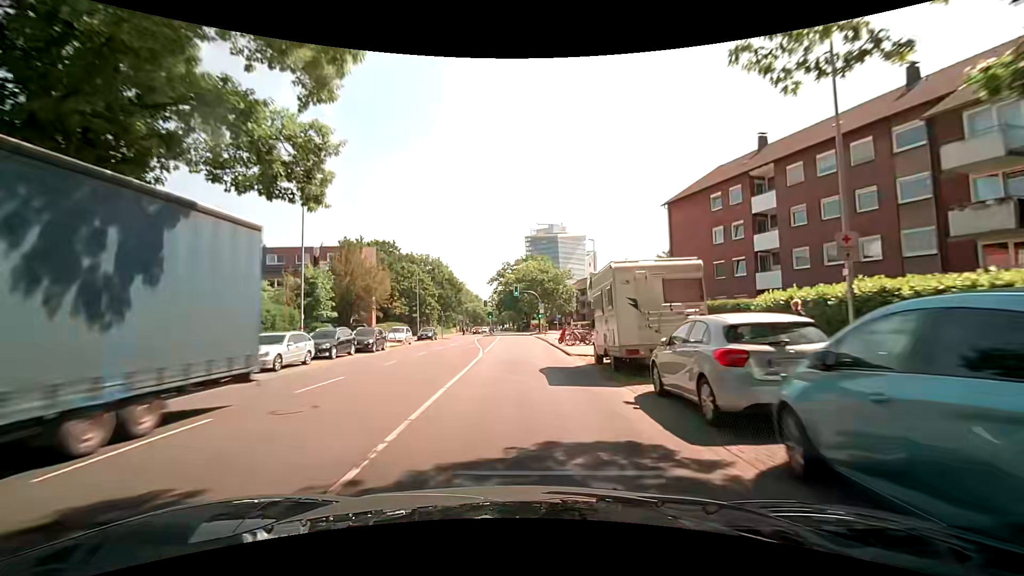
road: primary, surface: asphalt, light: Day
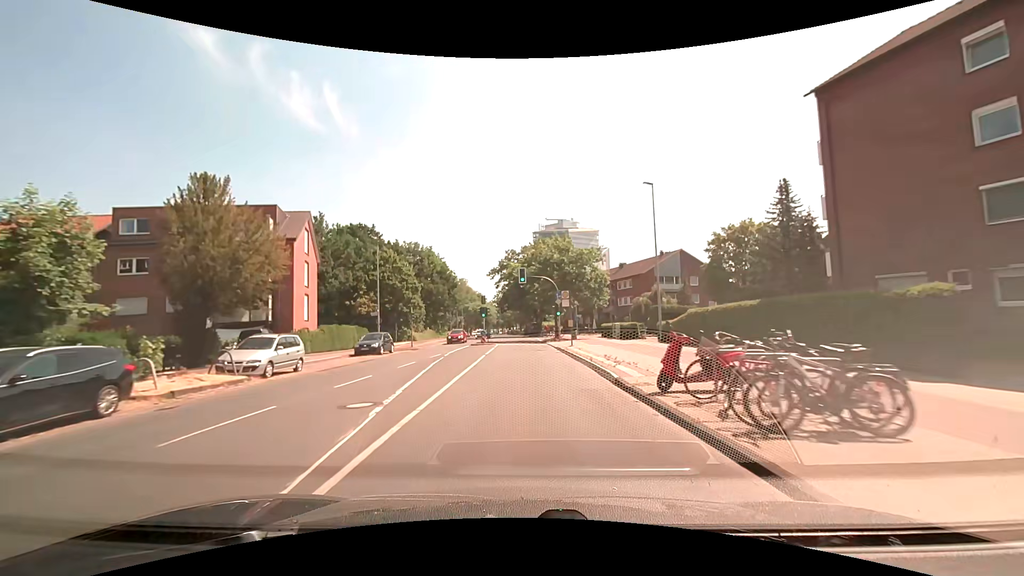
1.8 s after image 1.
(0.0, +22.5) m; 0°
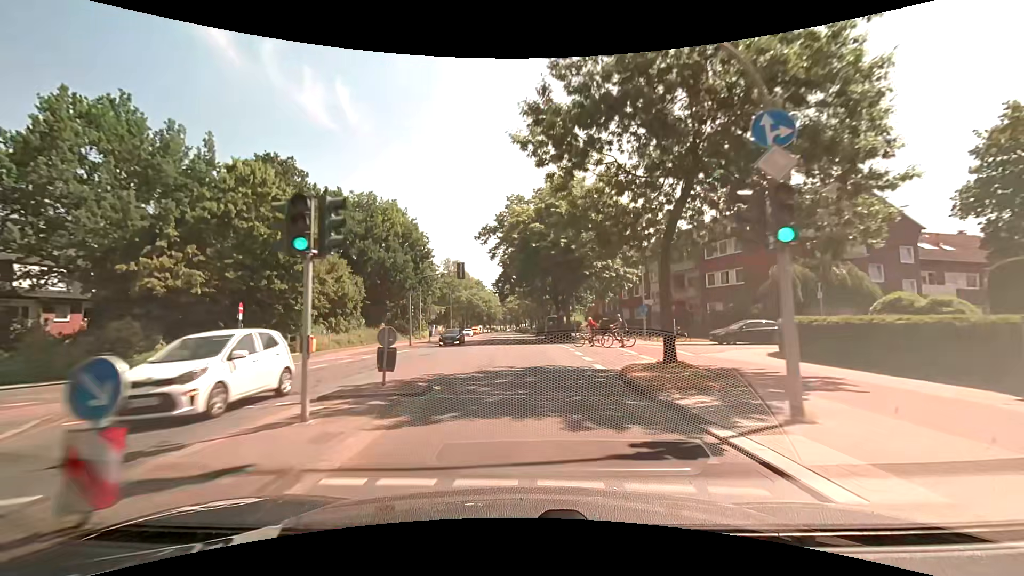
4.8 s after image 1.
(-0.4, +37.9) m; -1°
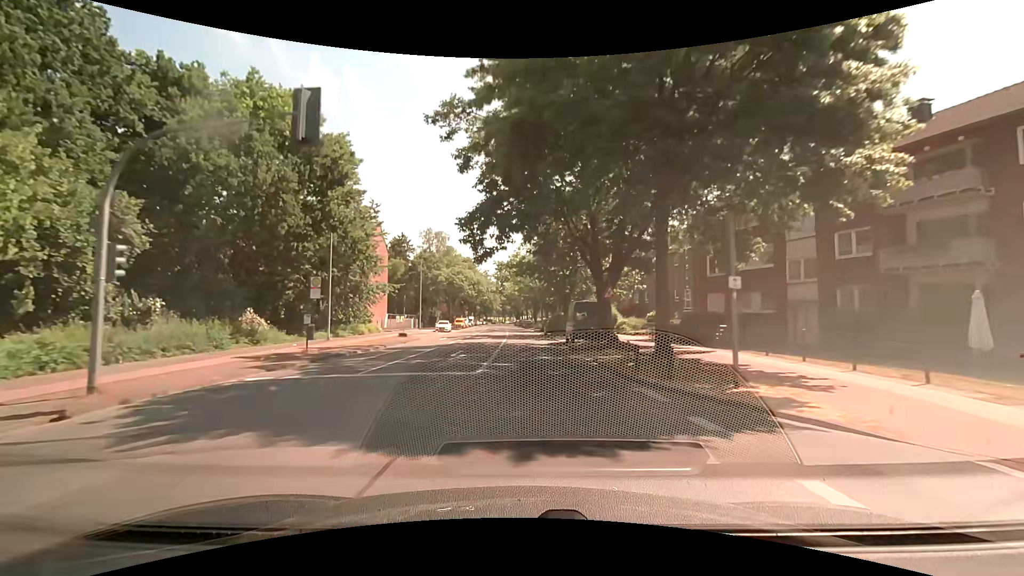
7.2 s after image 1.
(-0.2, +30.5) m; 0°
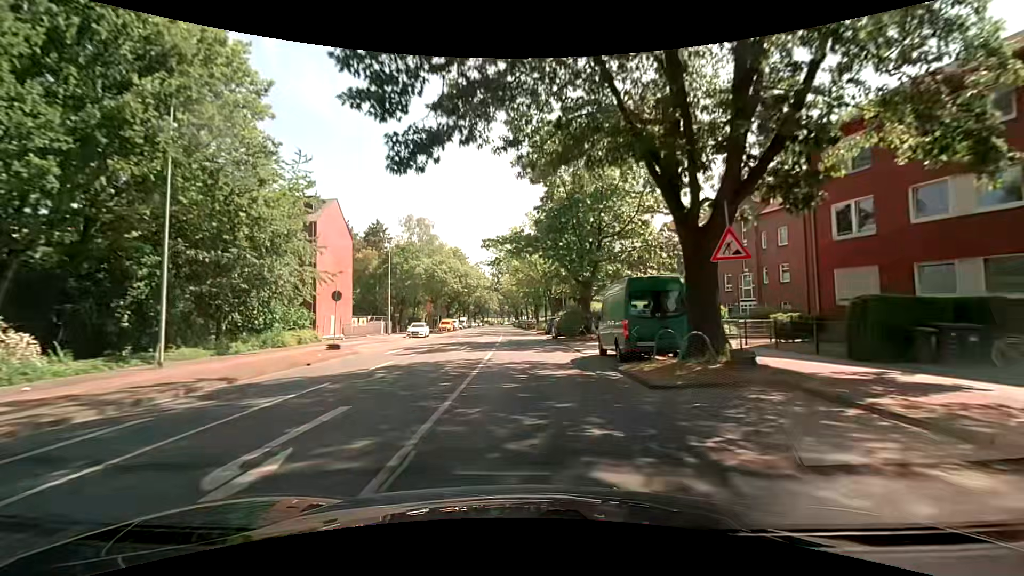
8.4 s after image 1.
(0.0, +15.4) m; 0°
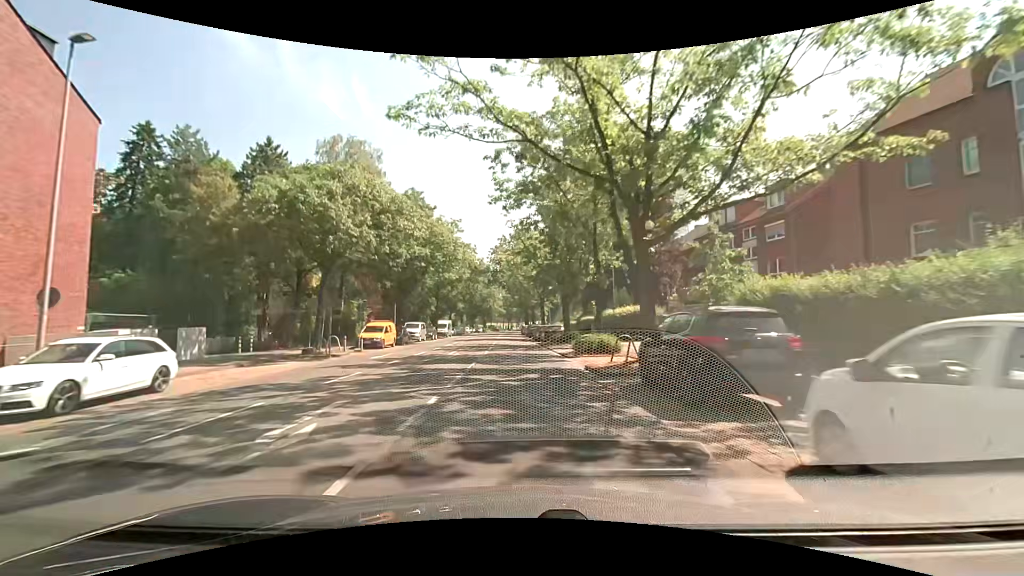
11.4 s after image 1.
(-0.4, +38.8) m; -2°
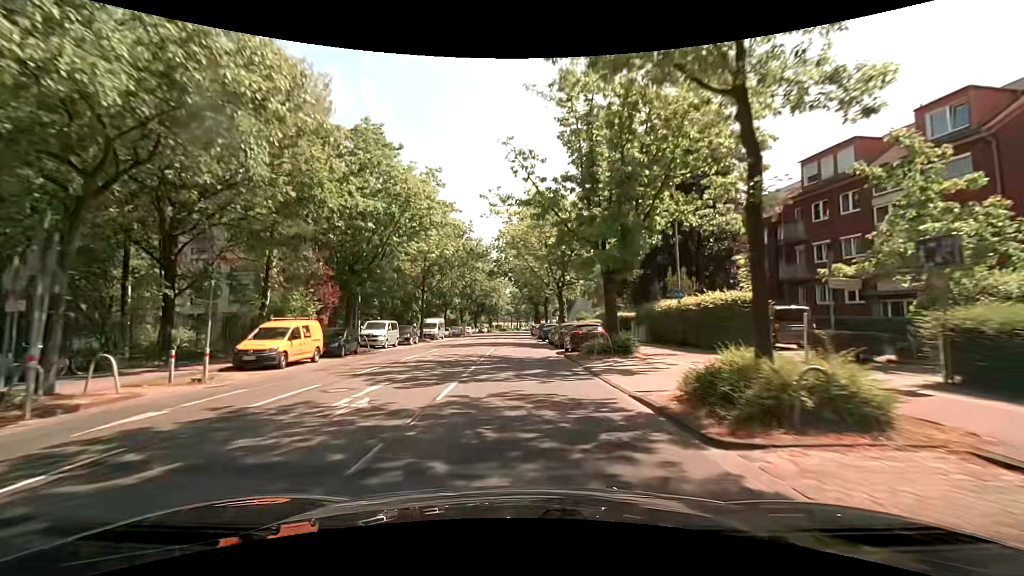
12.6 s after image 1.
(0.0, +15.5) m; -1°
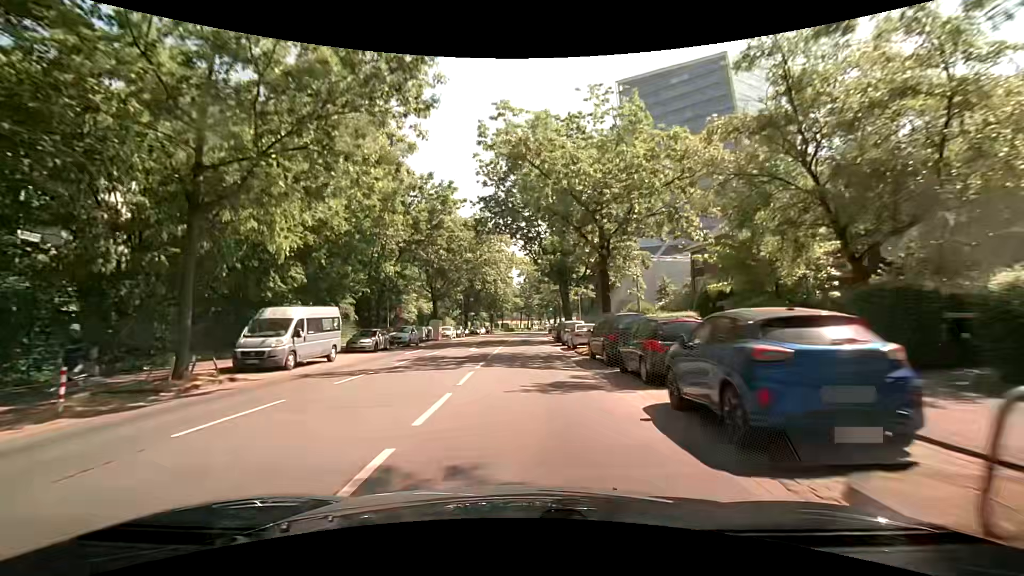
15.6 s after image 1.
(-0.7, +38.7) m; -1°
(0, +10) (0, +20) (0, +30) (0, +40) (0, +50) (0, +60) (+1, +70) (+1, +80) (+2, +90) (+2, +100) m
